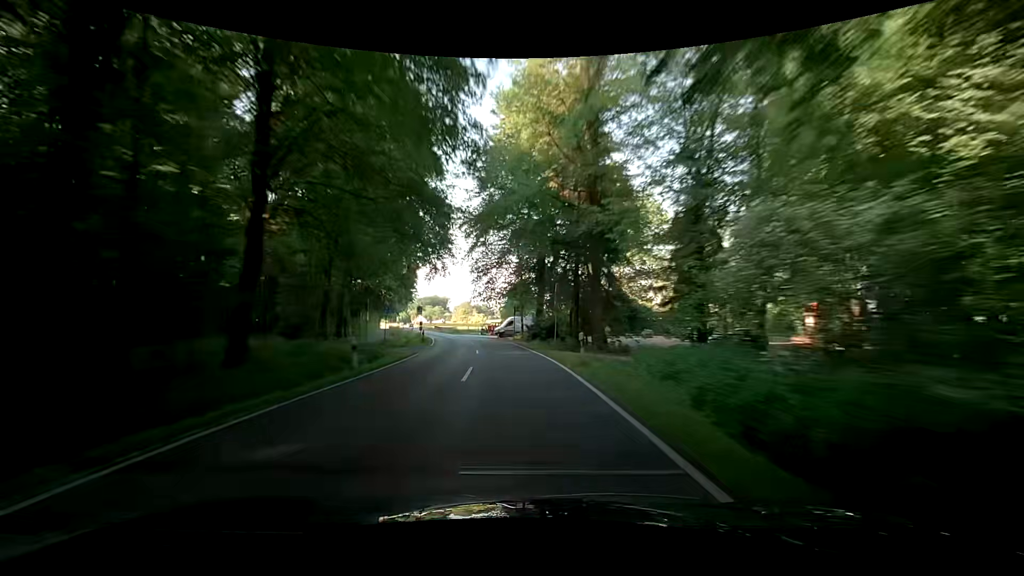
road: secondary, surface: asphalt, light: Day
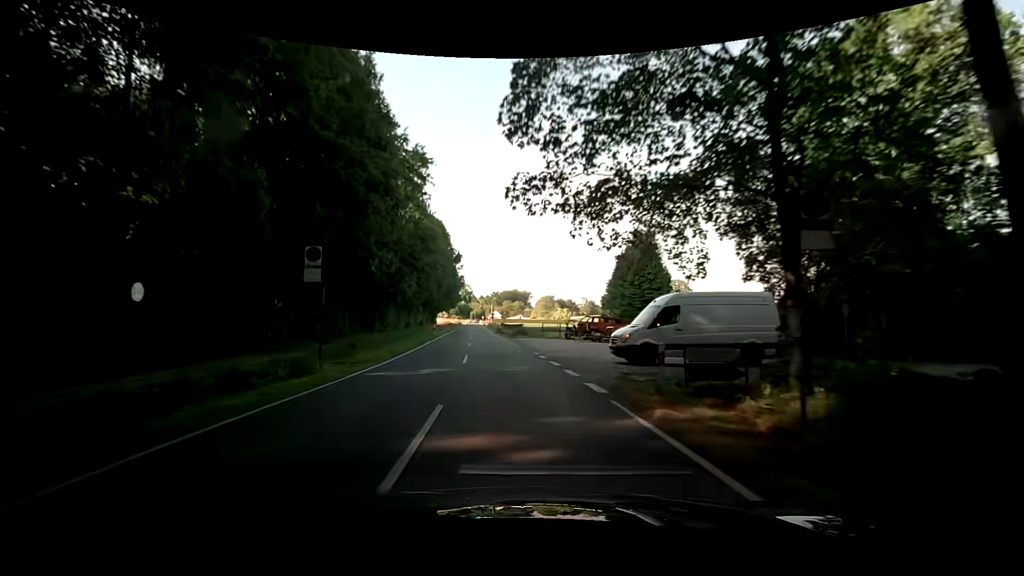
(-2.9, +43.2) m; -10°
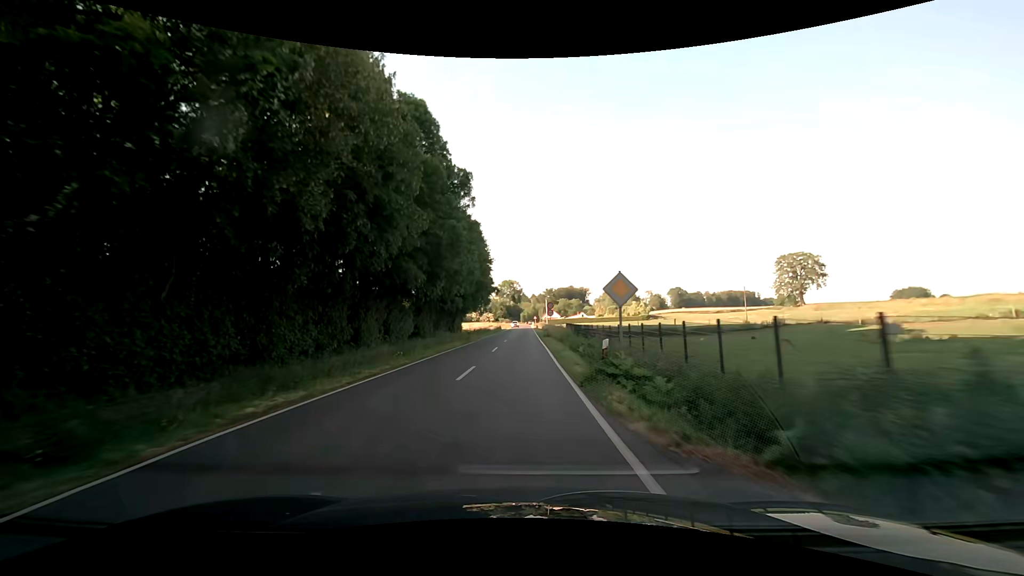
(-2.7, +51.9) m; -6°
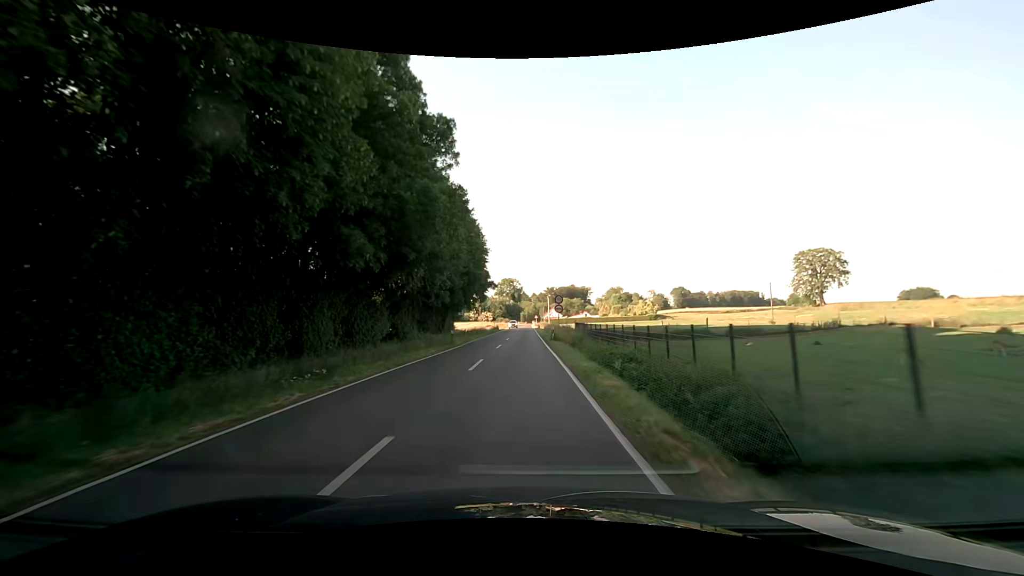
(0.0, +10.3) m; 0°
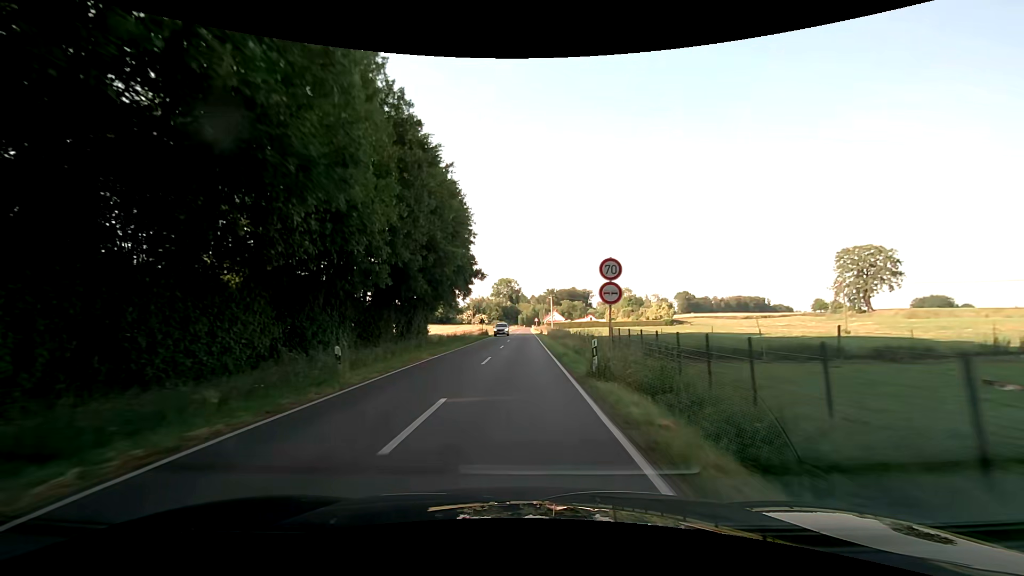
(+0.1, +20.7) m; 0°
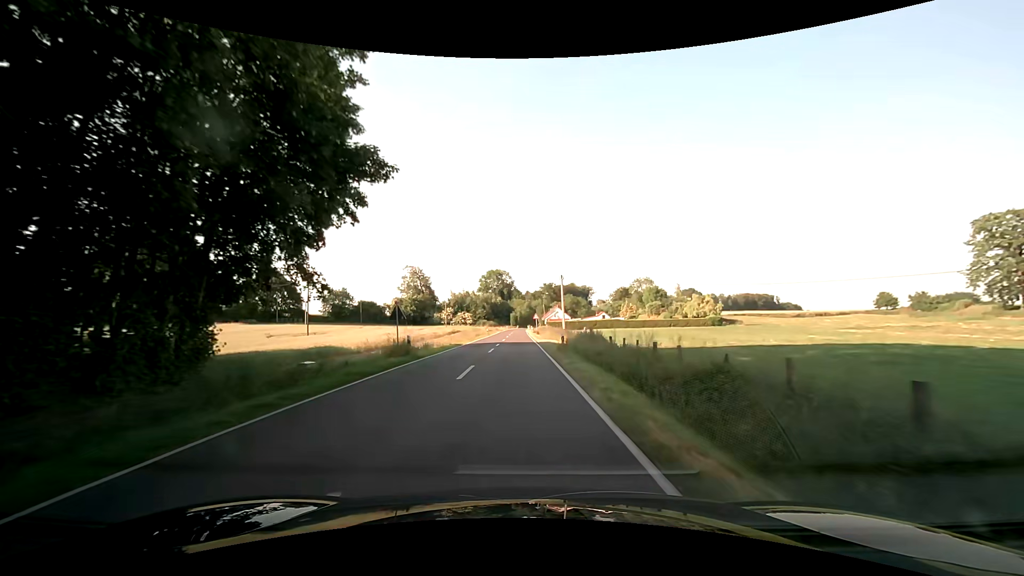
(+0.1, +41.5) m; +1°
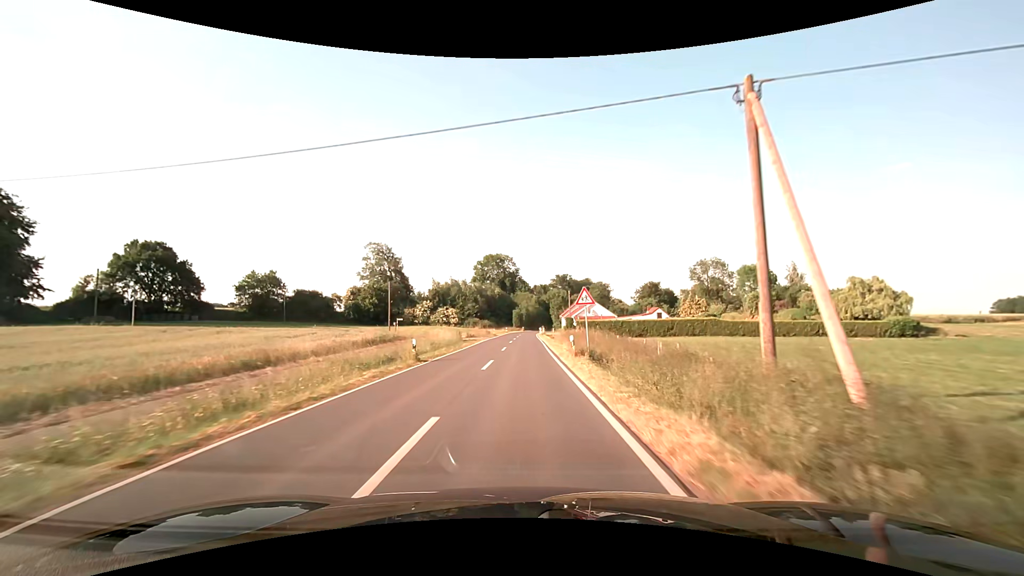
(-0.3, +51.7) m; -1°
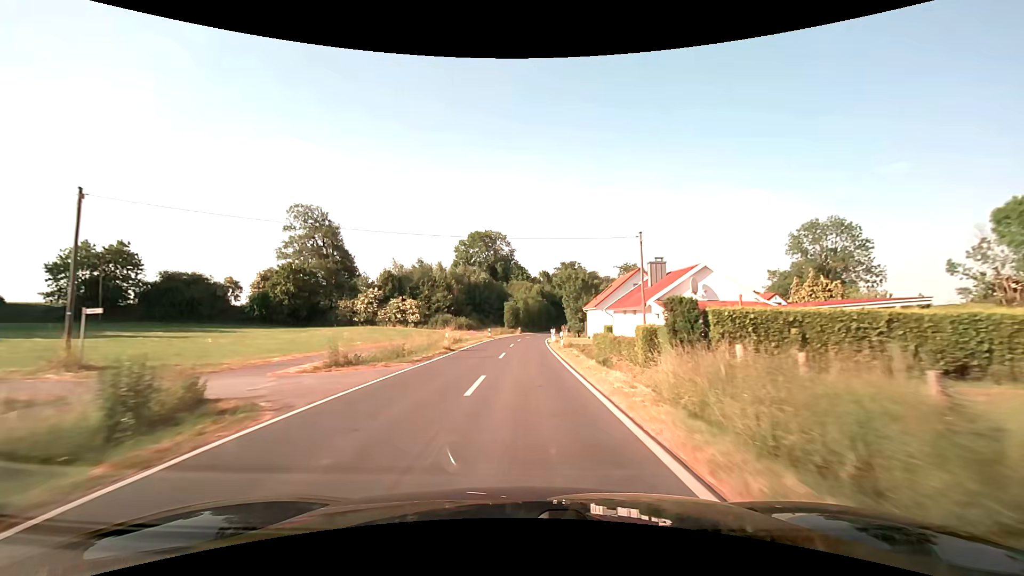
(+0.2, +42.1) m; 0°
(0, +10) (0, +20) (0, +30) (0, +40) (0, +50) (+1, +60) (+2, +70) (+4, +80) (+6, +90) (+8, +99) m
